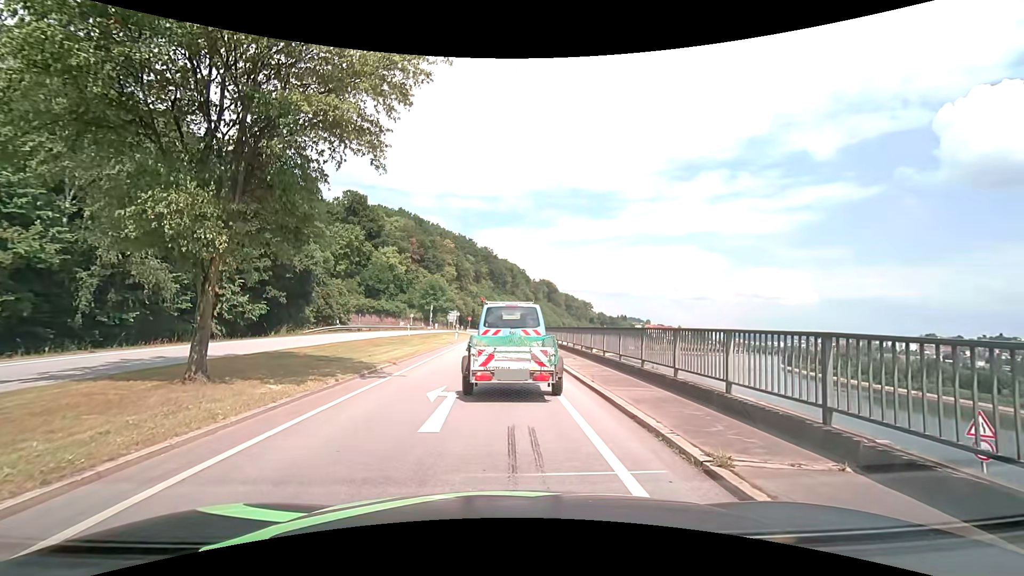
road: primary_link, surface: asphalt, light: Day
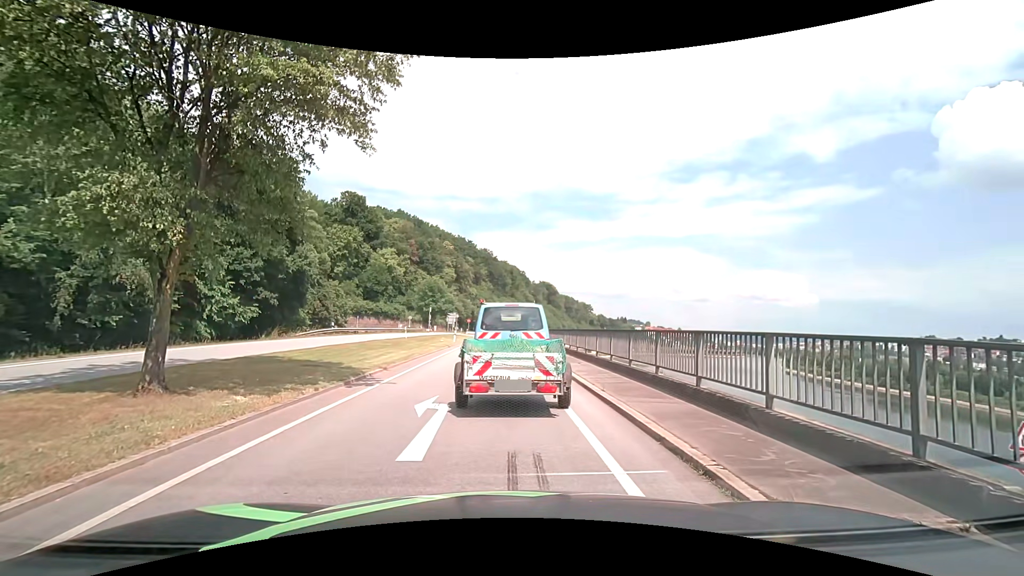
(0.0, +1.2) m; 0°
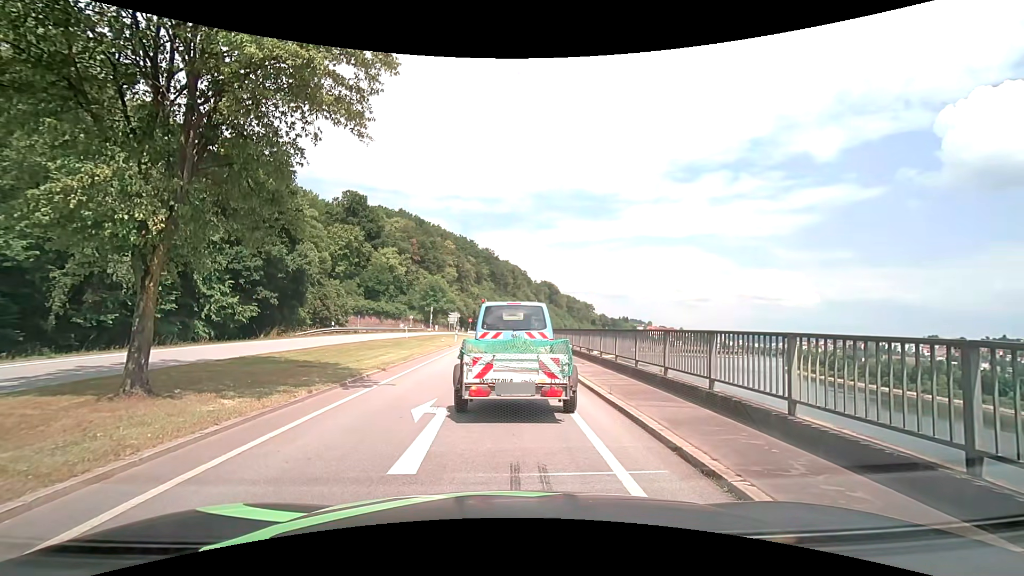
(0.0, +0.5) m; 0°
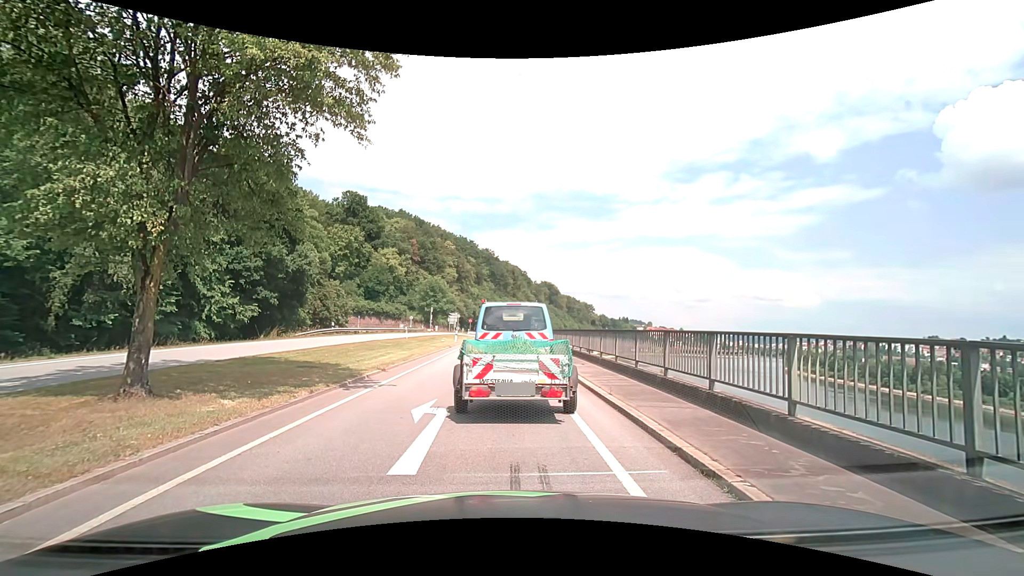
(0.0, +0.1) m; 0°
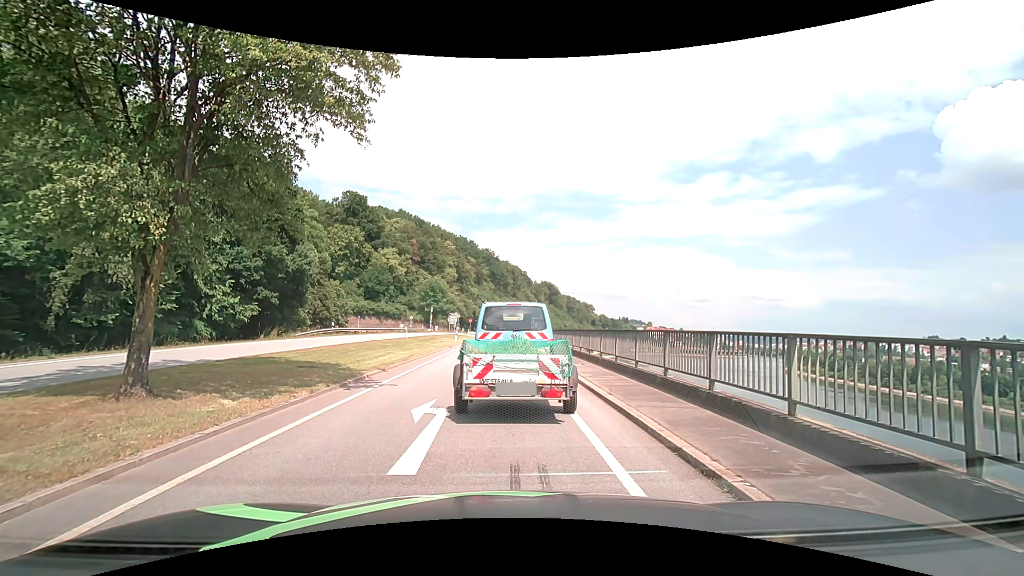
(0.0, 0.0) m; 0°
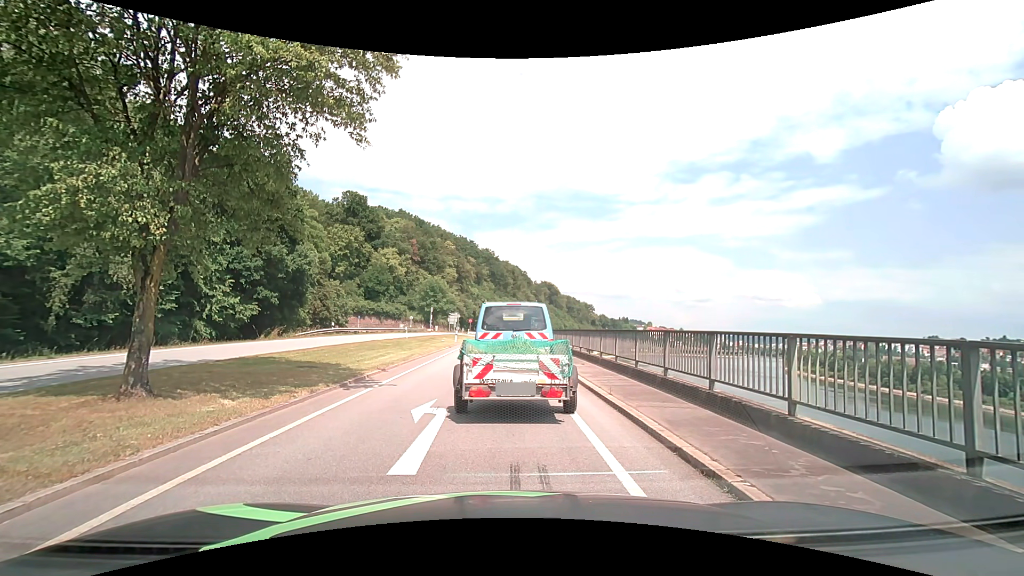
(0.0, 0.0) m; 0°
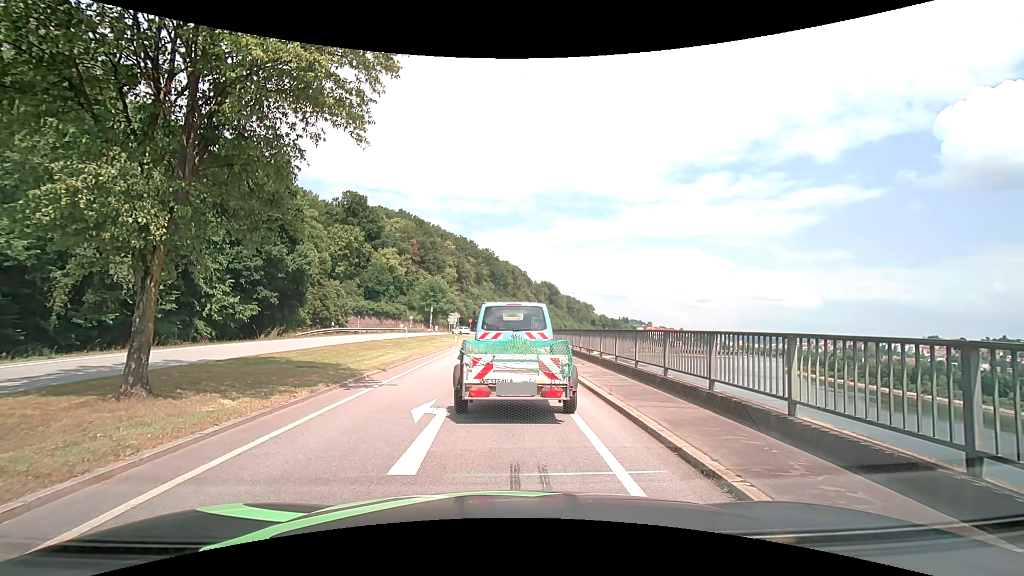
(0.0, 0.0) m; 0°
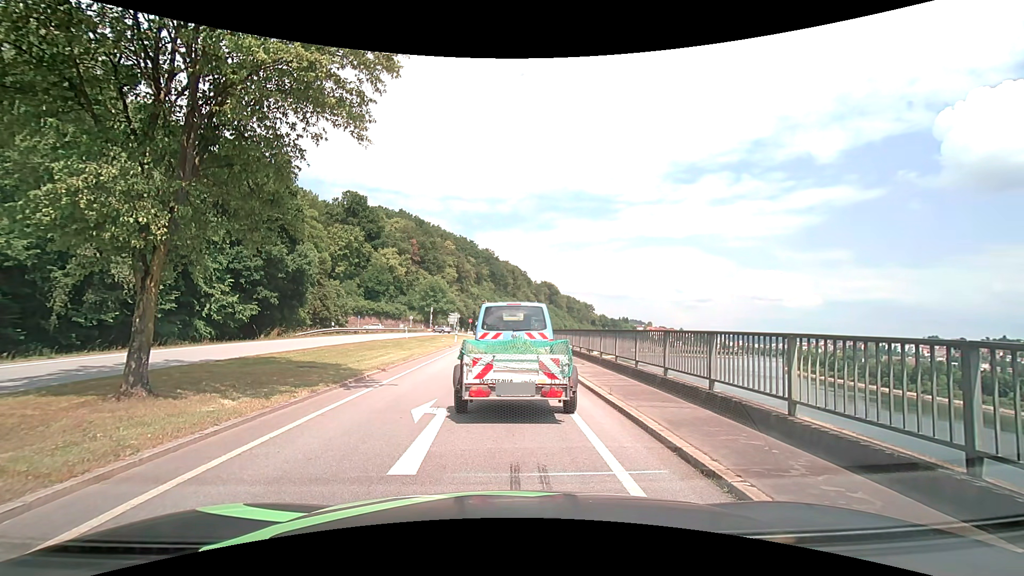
(0.0, 0.0) m; 0°
